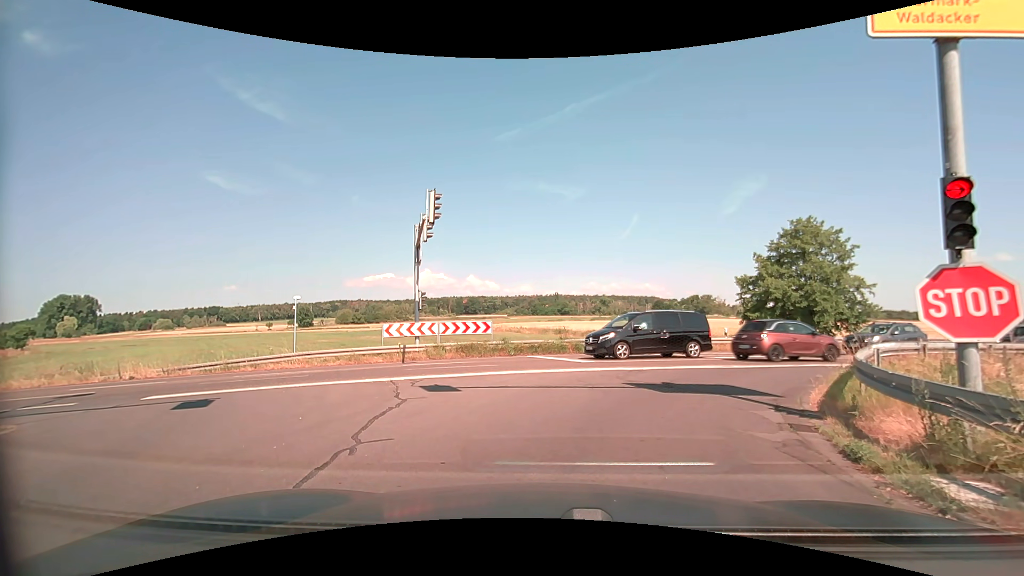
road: tertiary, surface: asphalt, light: Day
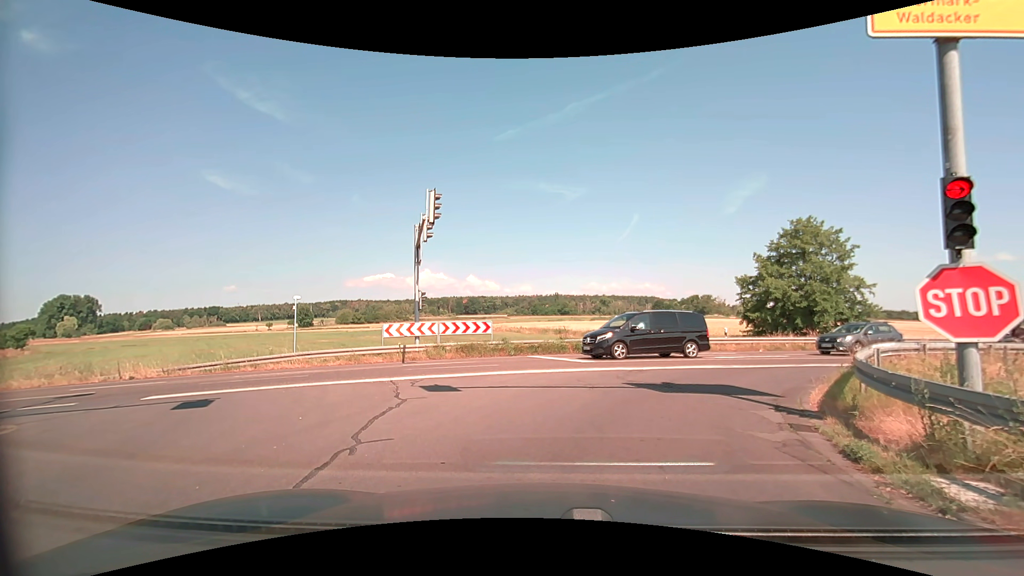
(0.0, 0.0) m; 0°
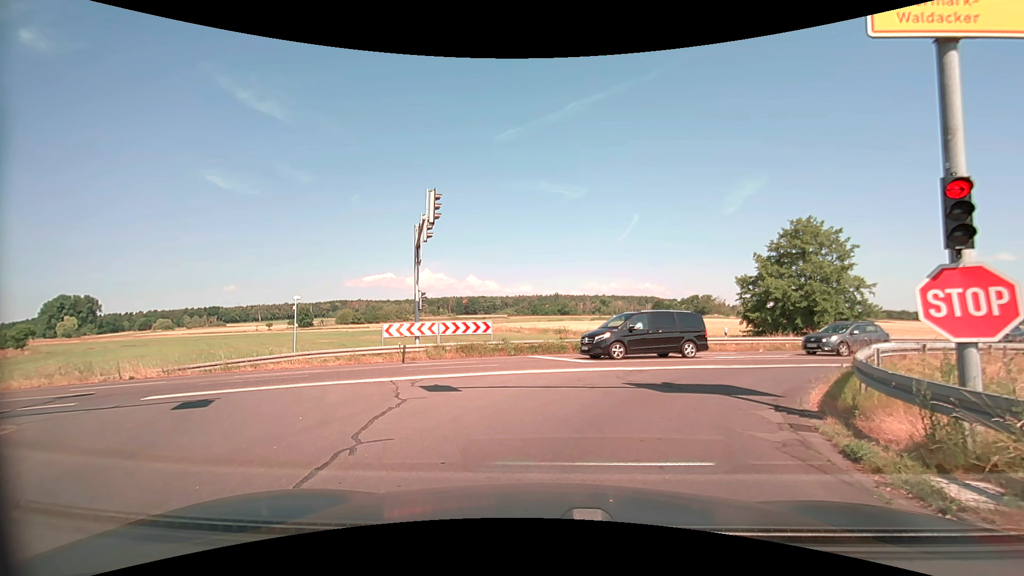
(0.0, 0.0) m; 0°
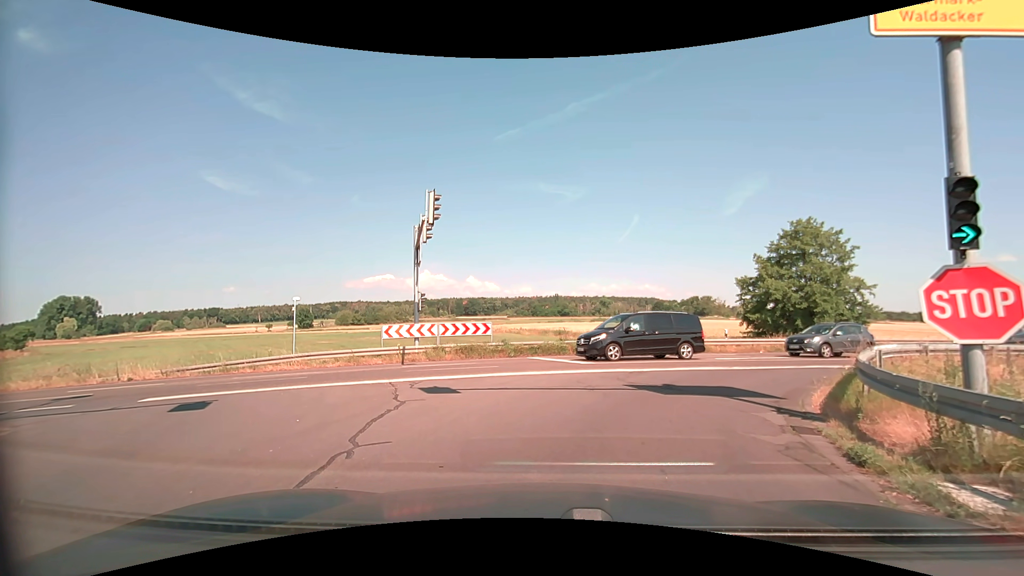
(0.0, 0.0) m; 0°
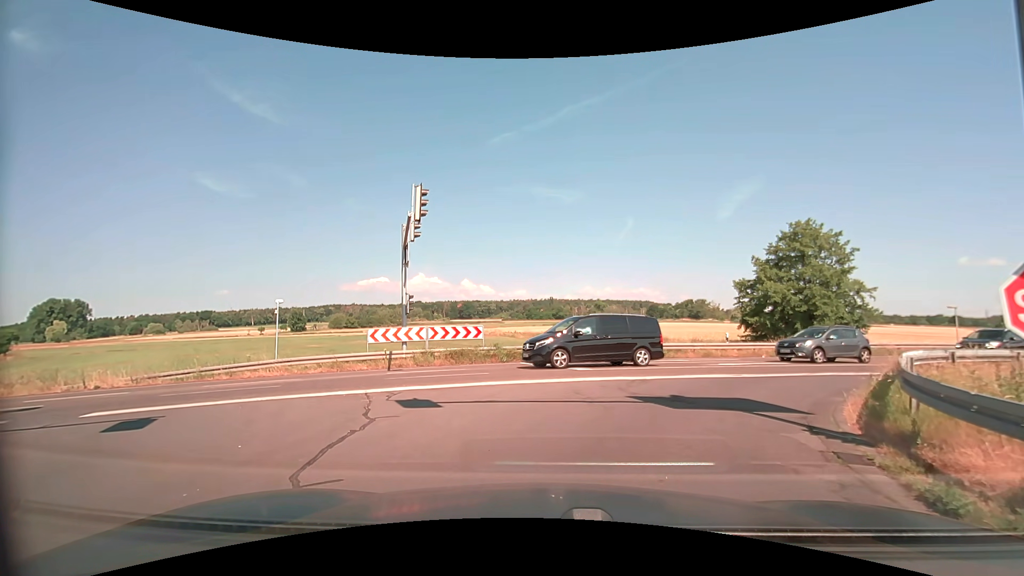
(0.0, +1.3) m; +1°
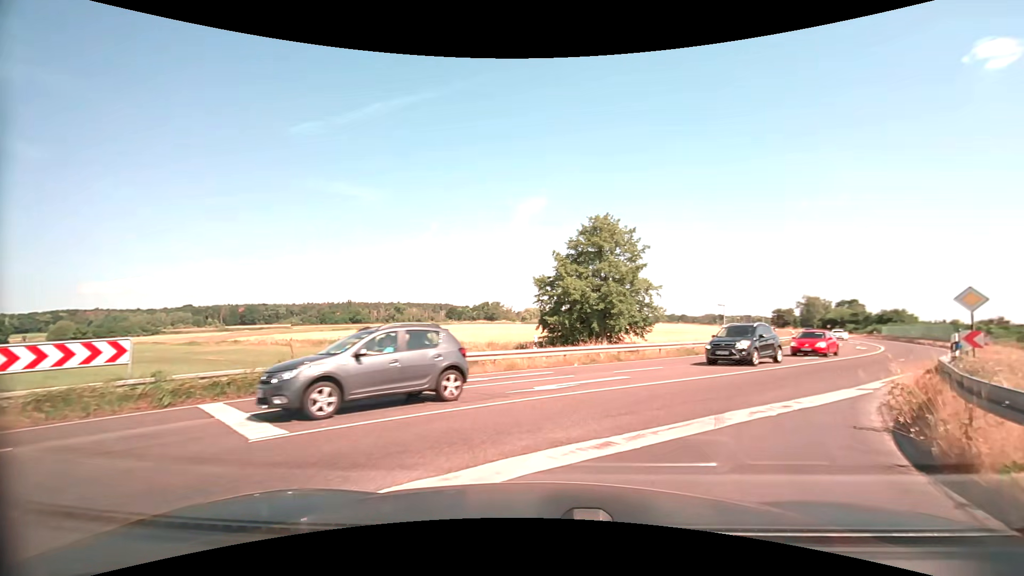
(+1.6, +9.3) m; +20°
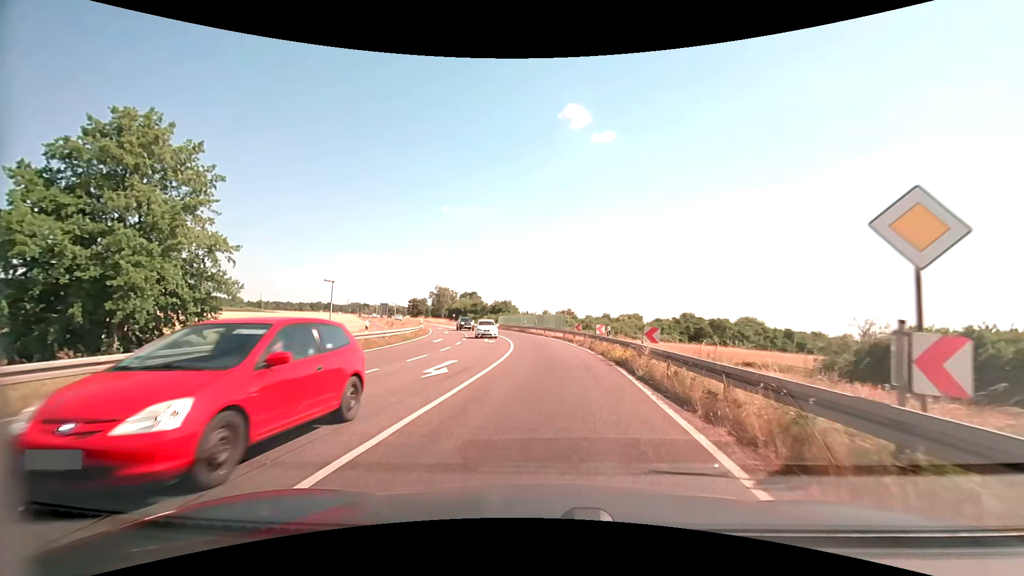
(+7.1, +15.4) m; +41°
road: primary
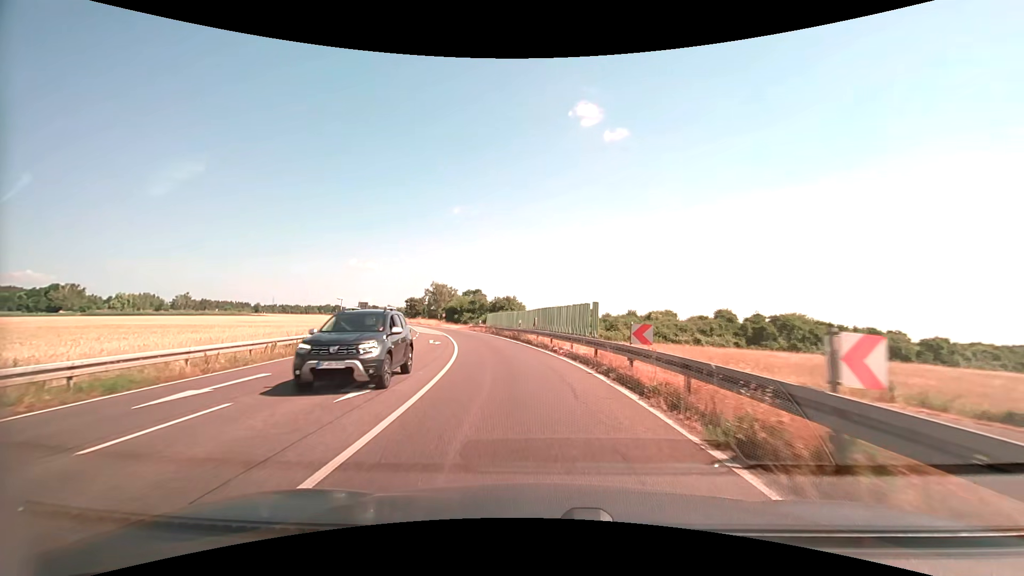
(+0.7, +24.3) m; -1°
(0, +10) (-2, +20) (-3, +30) (-5, +40) (-8, +49) (-11, +59) (-14, +68) (-17, +78) (-21, +87) (-24, +97) m
